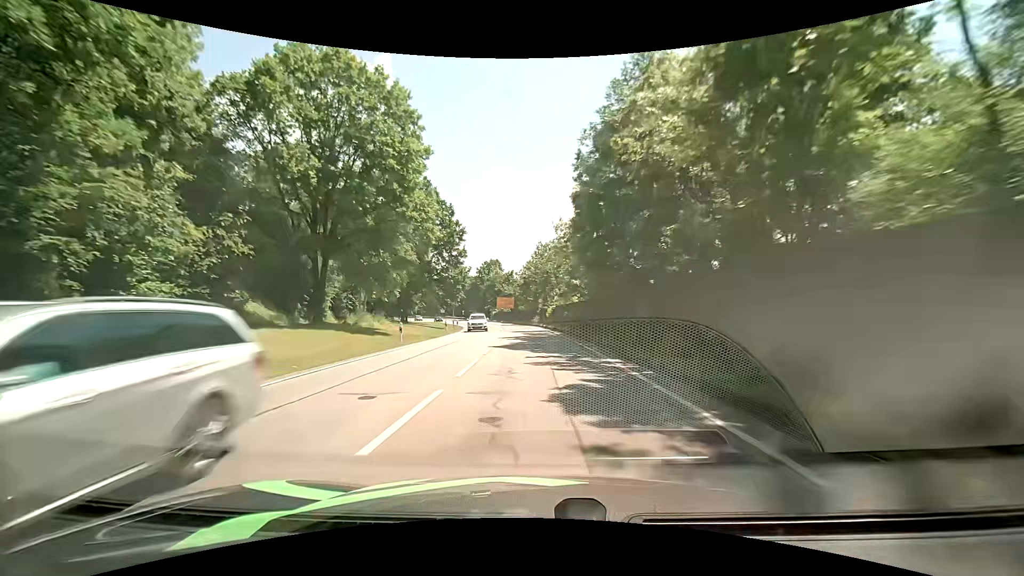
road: primary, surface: asphalt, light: Day
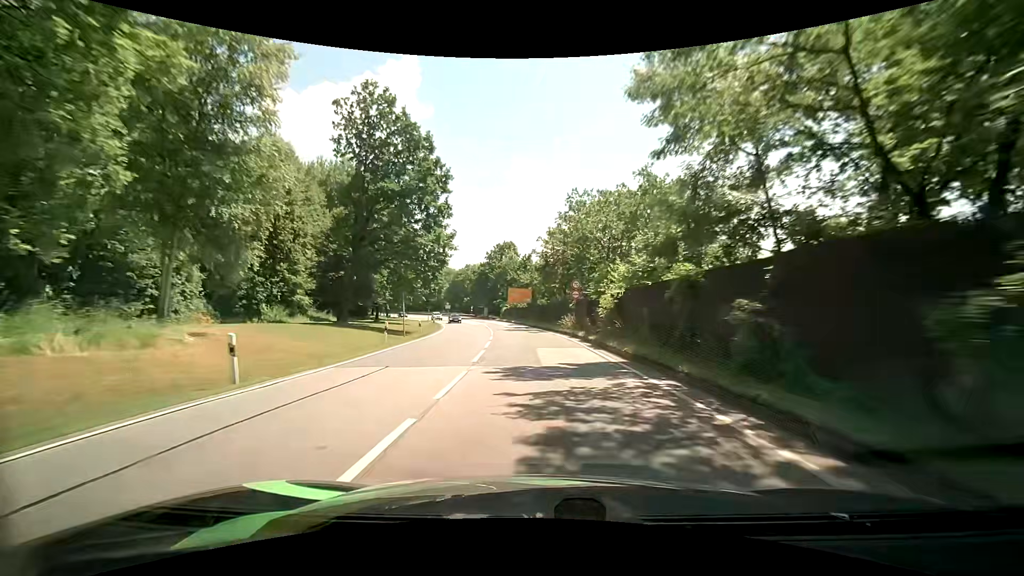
(-0.5, +31.0) m; -2°
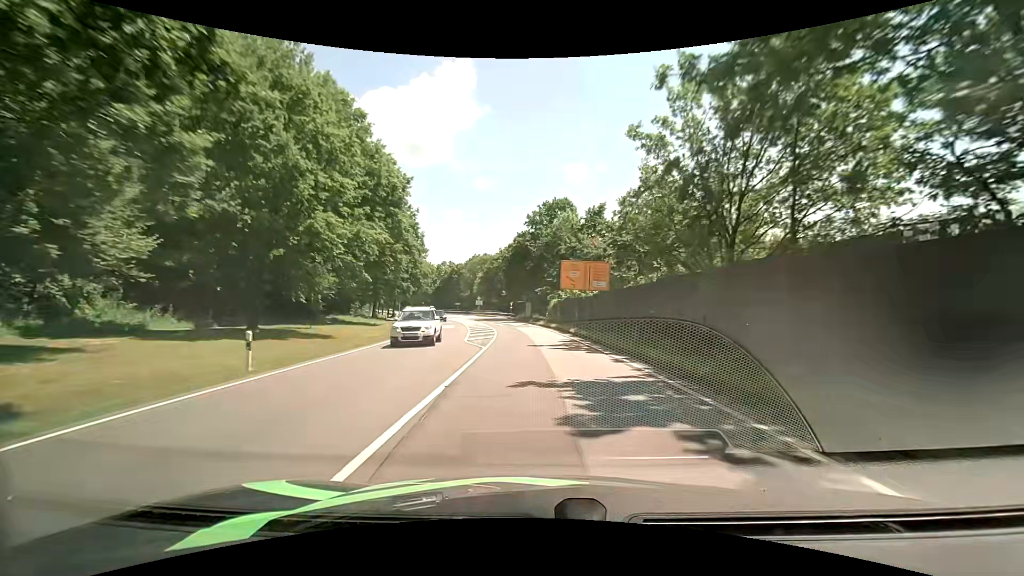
(-2.2, +42.1) m; -6°
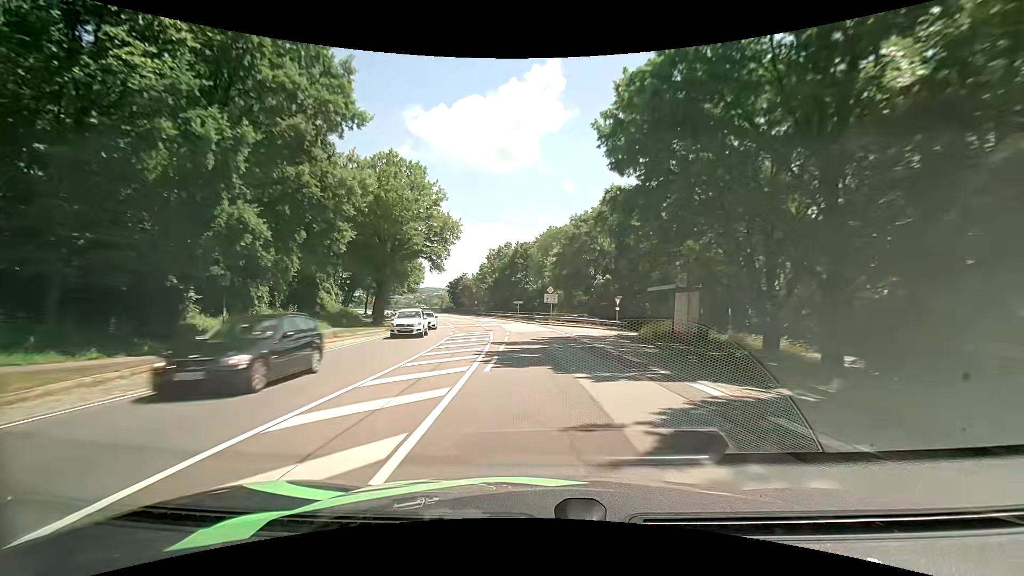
(-4.8, +53.5) m; -10°
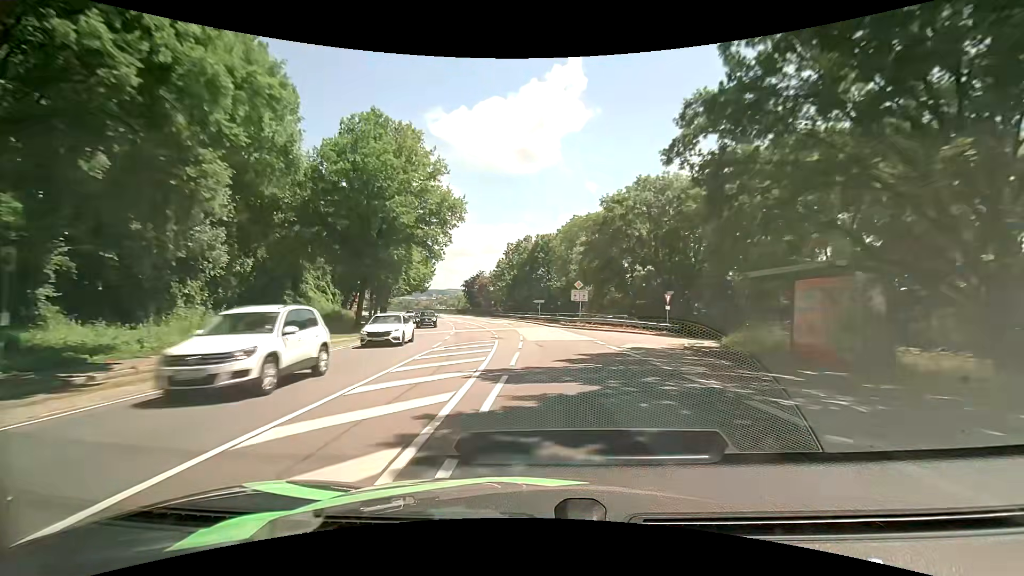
(-0.2, +10.8) m; -2°
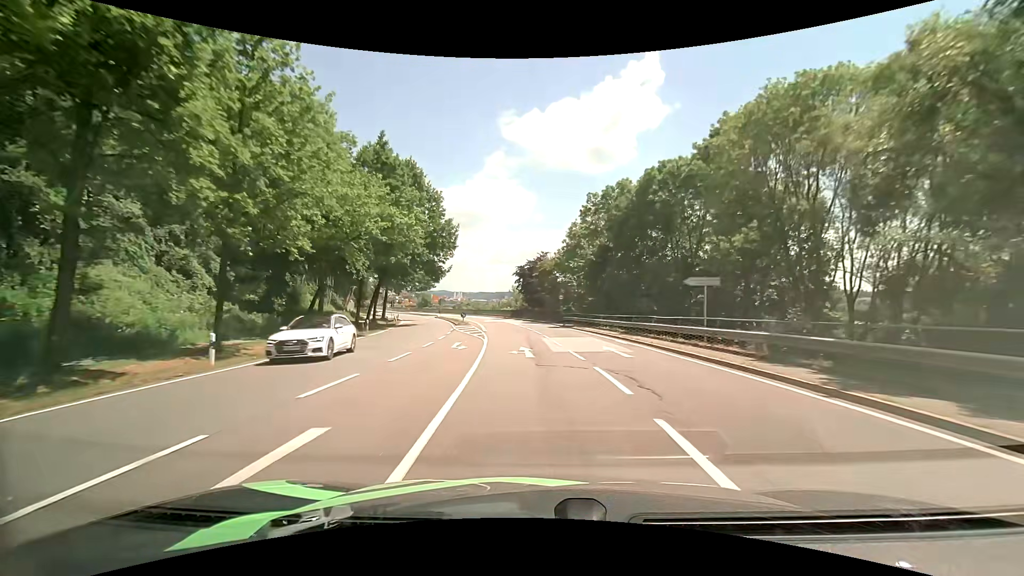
(-3.2, +42.9) m; -8°
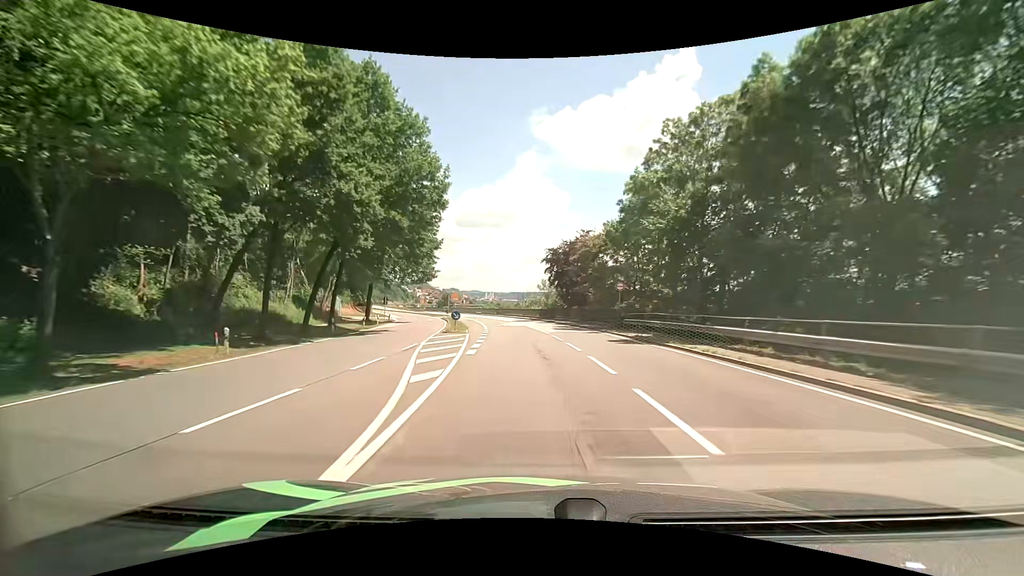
(-0.8, +21.4) m; -4°
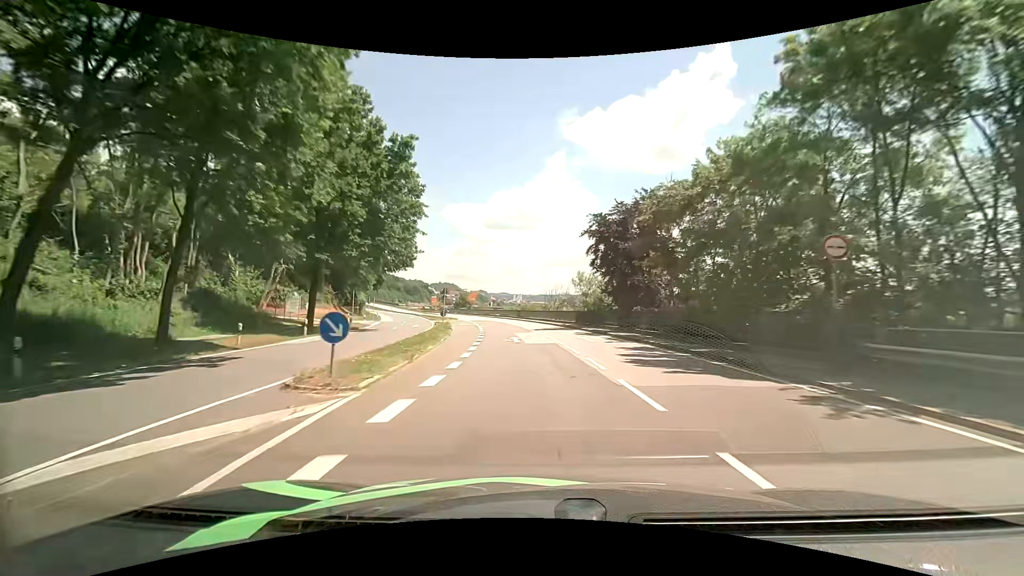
(-0.8, +21.4) m; -4°
(0, +10) (-1, +20) (-1, +30) (-2, +40) (-4, +50) (-6, +60) (-8, +69) (-11, +79) (-14, +88) (-18, +98) m
